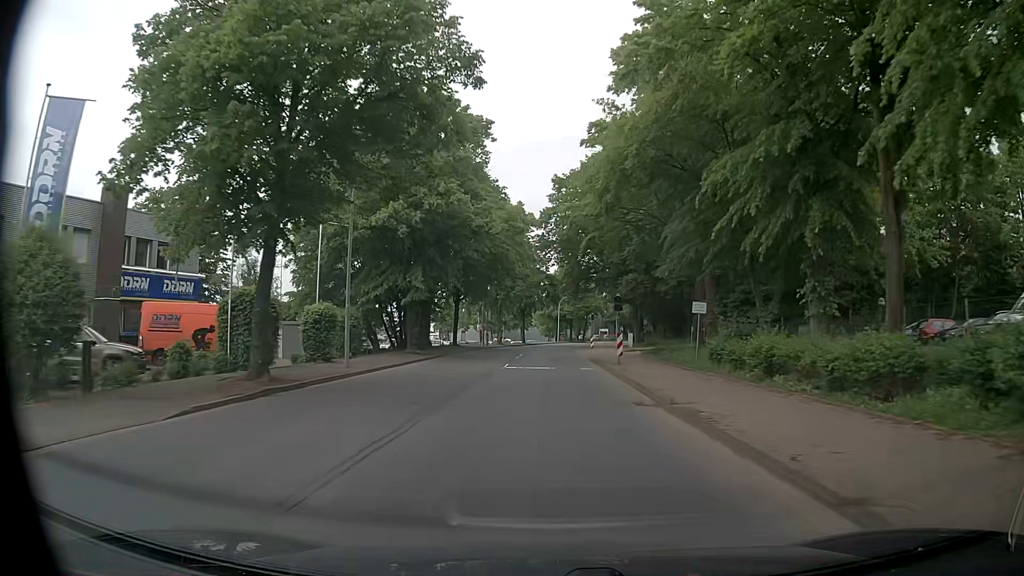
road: tertiary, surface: asphalt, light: Day
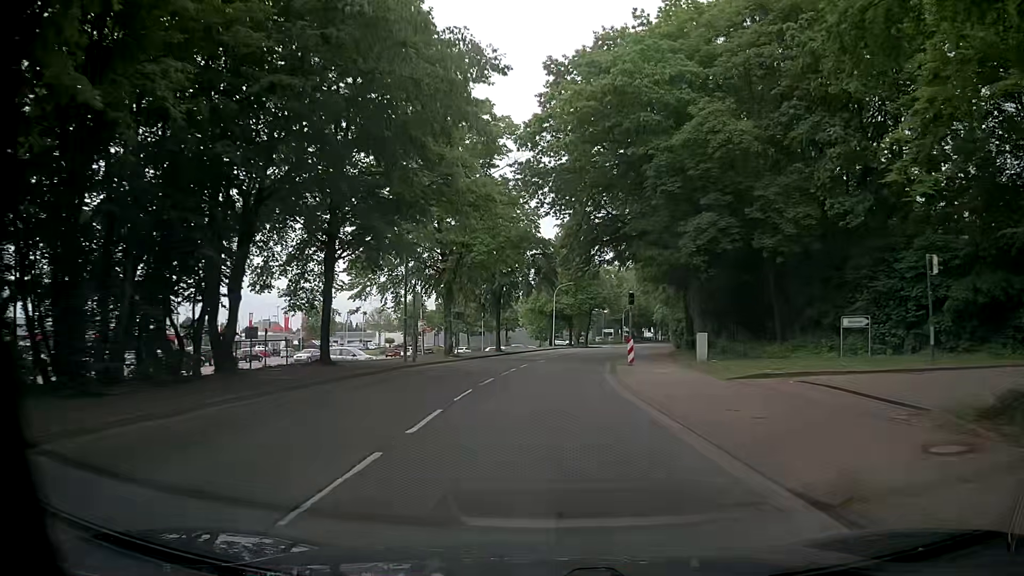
(-0.4, +31.7) m; 0°
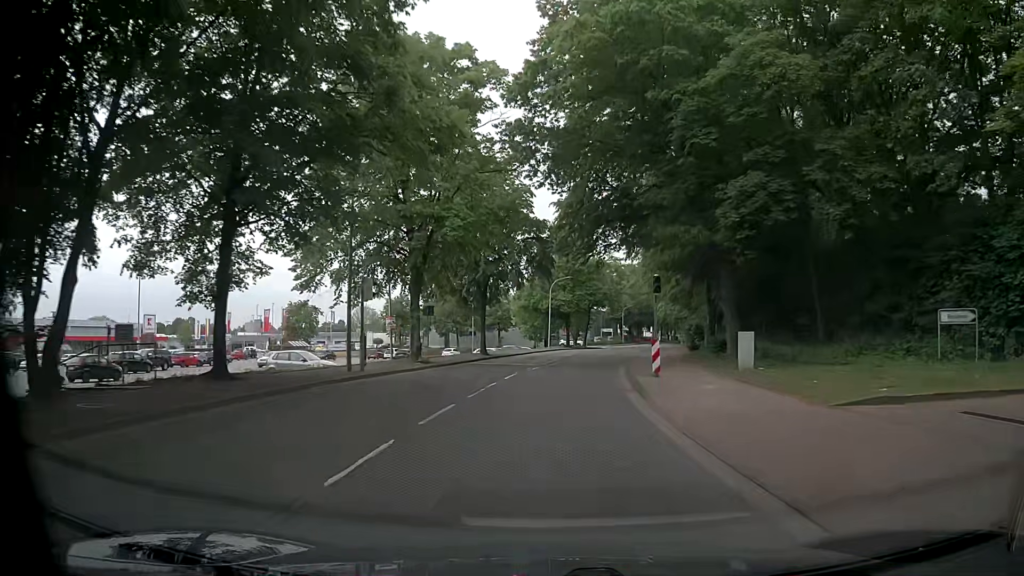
(0.0, +8.0) m; 0°
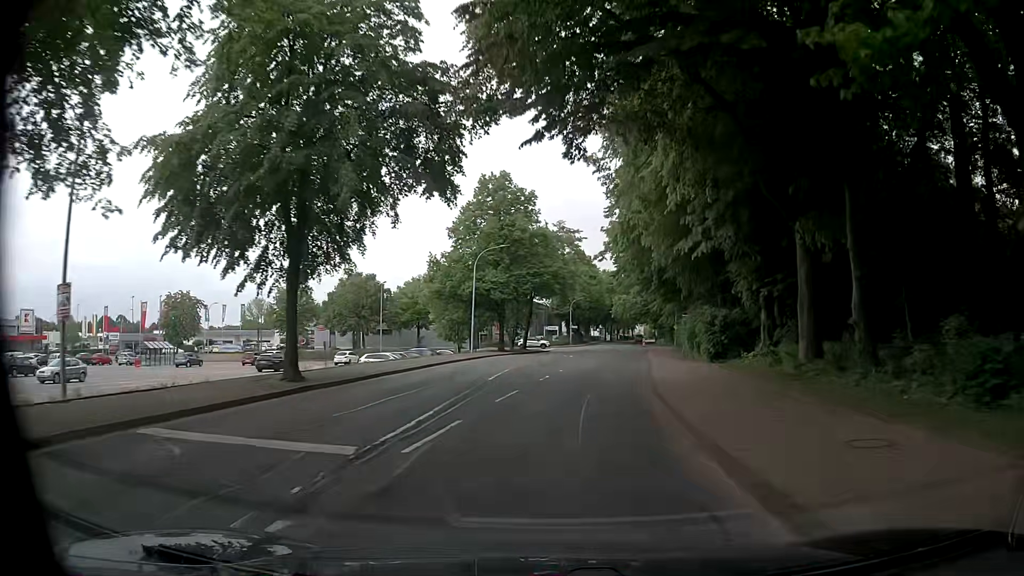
(+0.7, +24.0) m; +4°
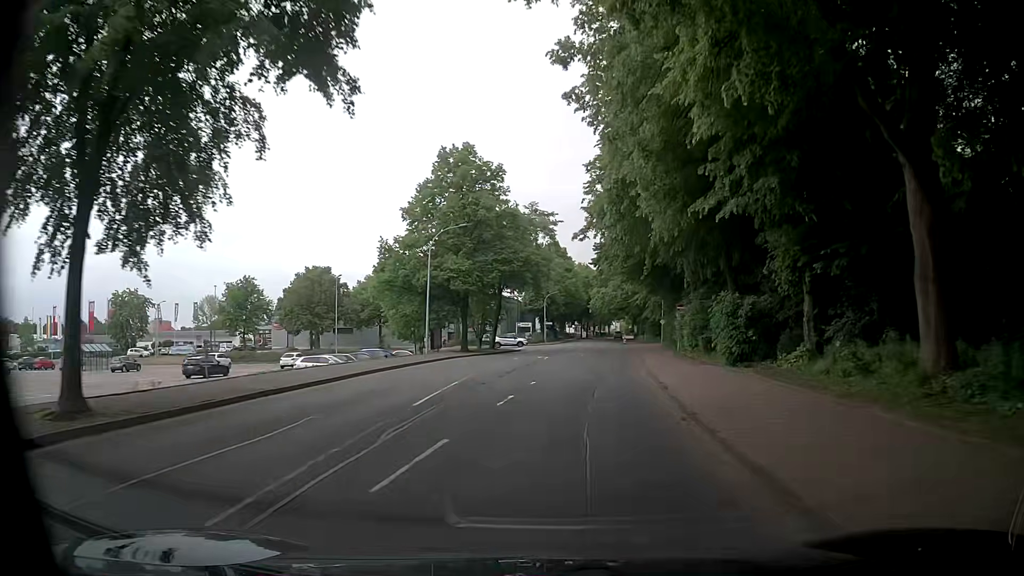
(+0.2, +8.0) m; +3°
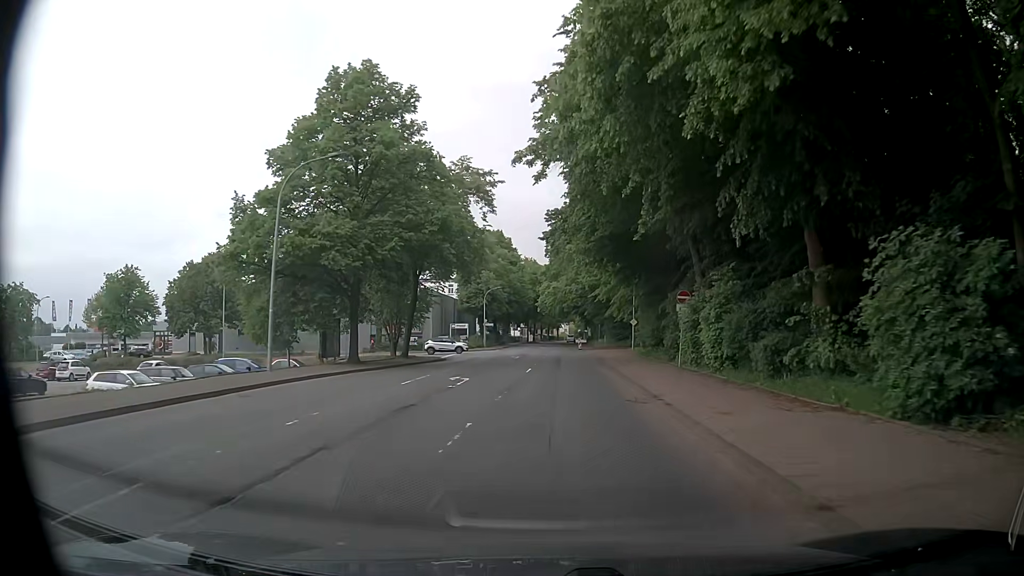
(+0.4, +16.1) m; +3°
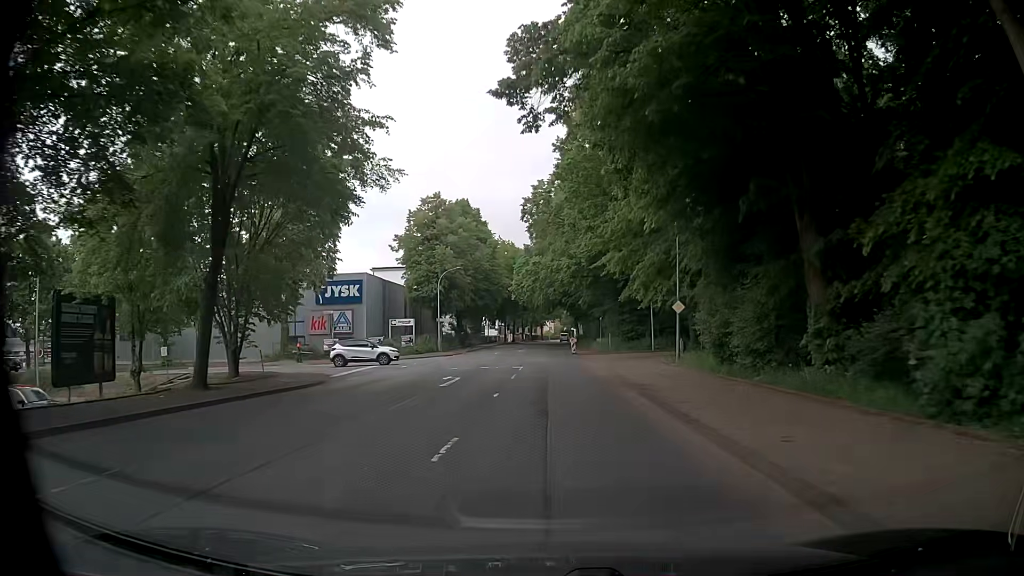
(+0.7, +24.2) m; +3°
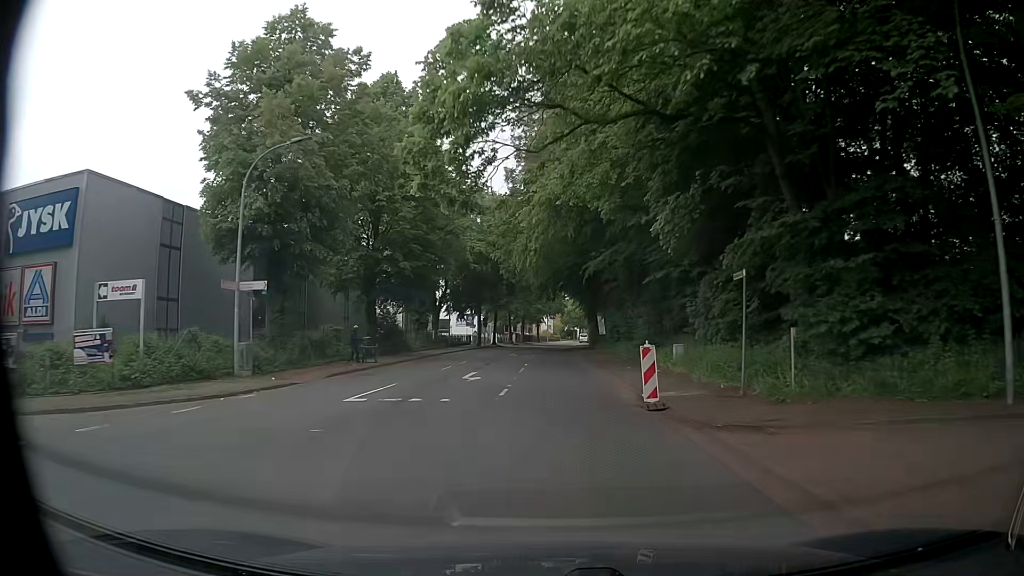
(-0.3, +40.5) m; -1°
(0, +10) (0, +20) (0, +30) (+1, +40) (+1, +50) (+1, +60) (+1, +70) (+2, +80) (+2, +90) (+3, +100) m
